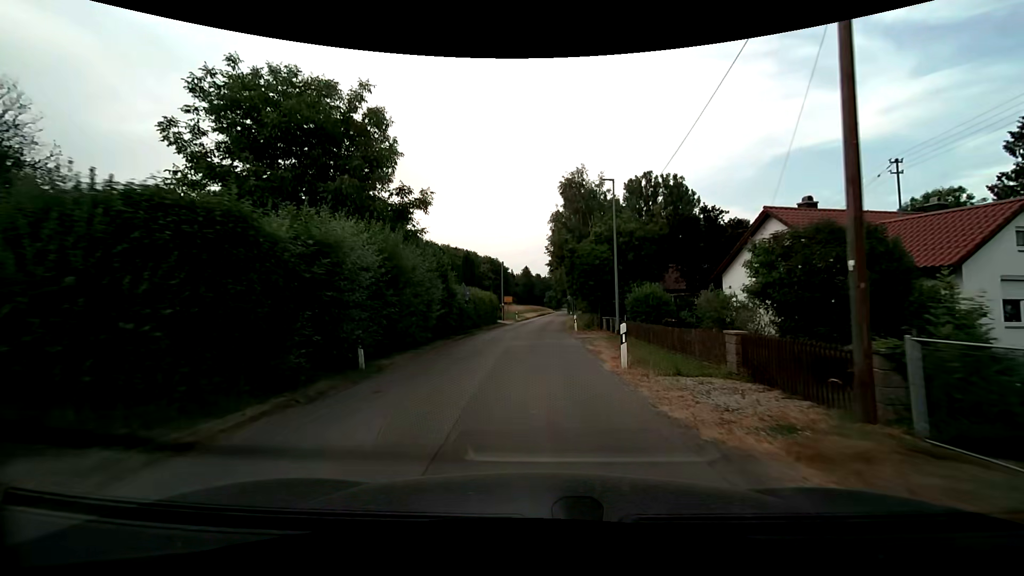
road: unclassified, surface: asphalt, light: Day
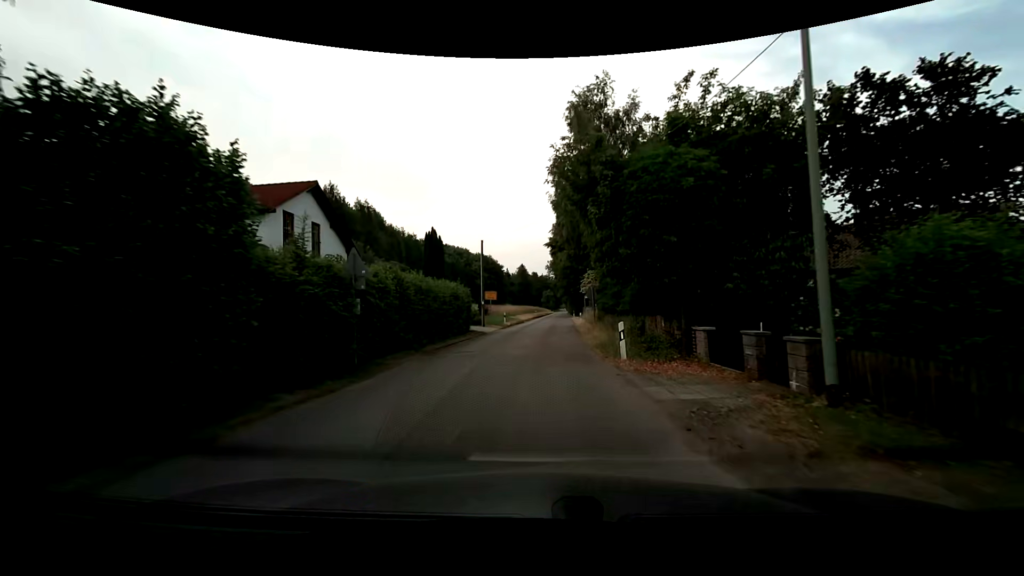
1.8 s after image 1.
(0.0, +17.7) m; 0°
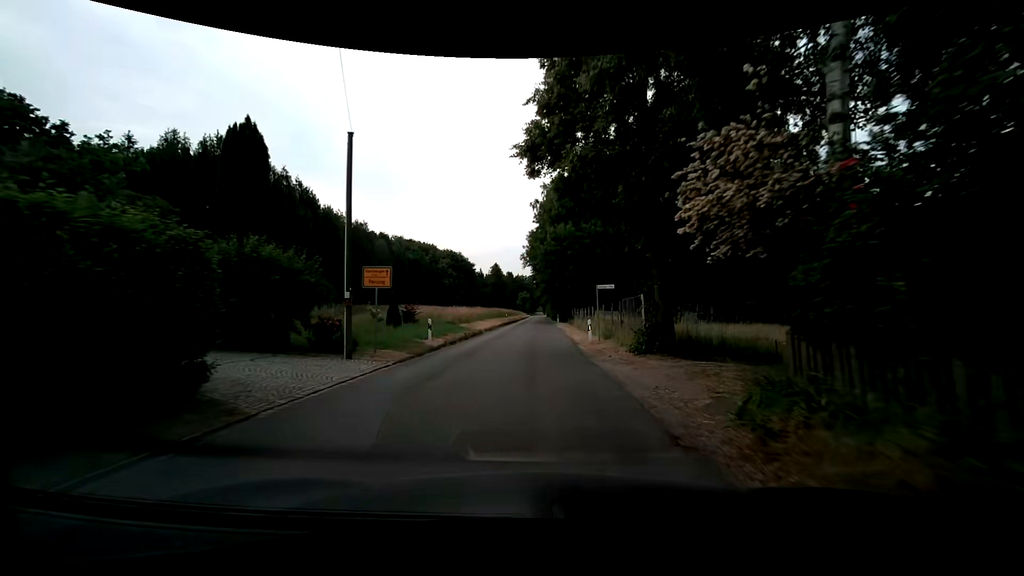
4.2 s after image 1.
(+0.4, +23.9) m; +3°
(0, +10) (0, +20) (0, +30) (0, +40) (0, +50) (0, +60) (0, +70) (0, +80) (0, +90) (+1, +100) m
